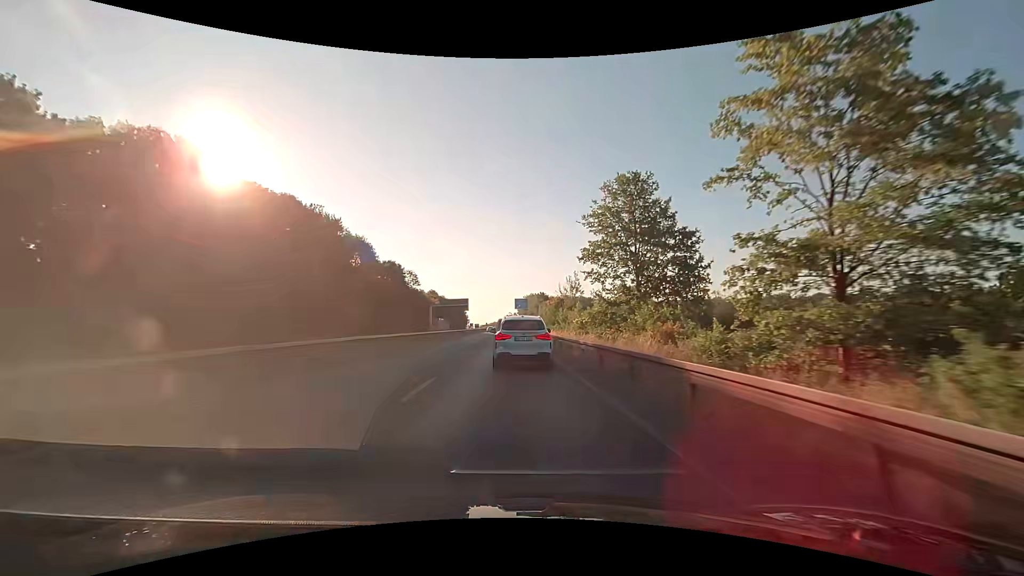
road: trunk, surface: asphalt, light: Day
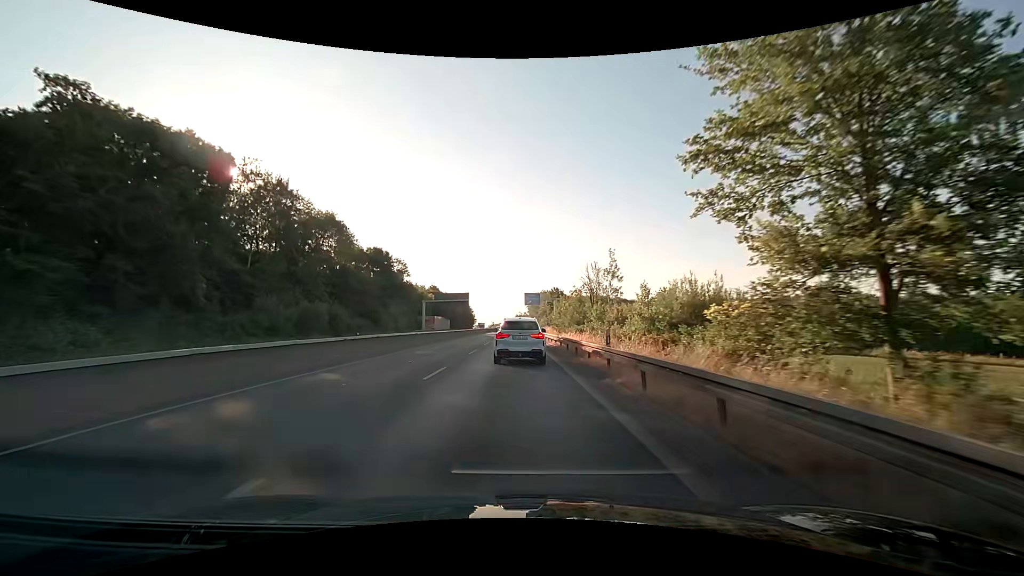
(-0.3, +21.7) m; -1°
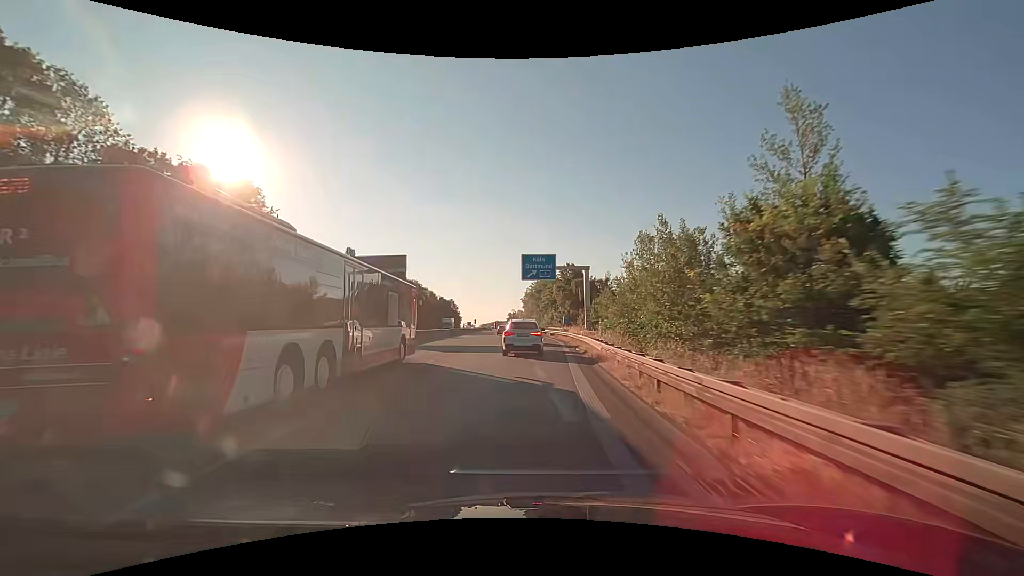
(-0.1, +56.6) m; +1°
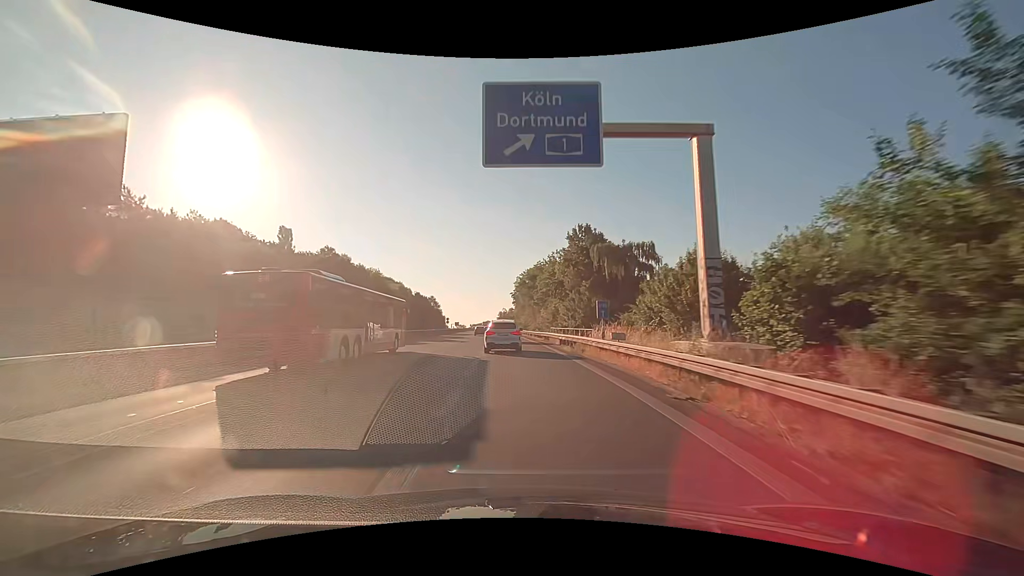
(+0.8, +35.7) m; +1°
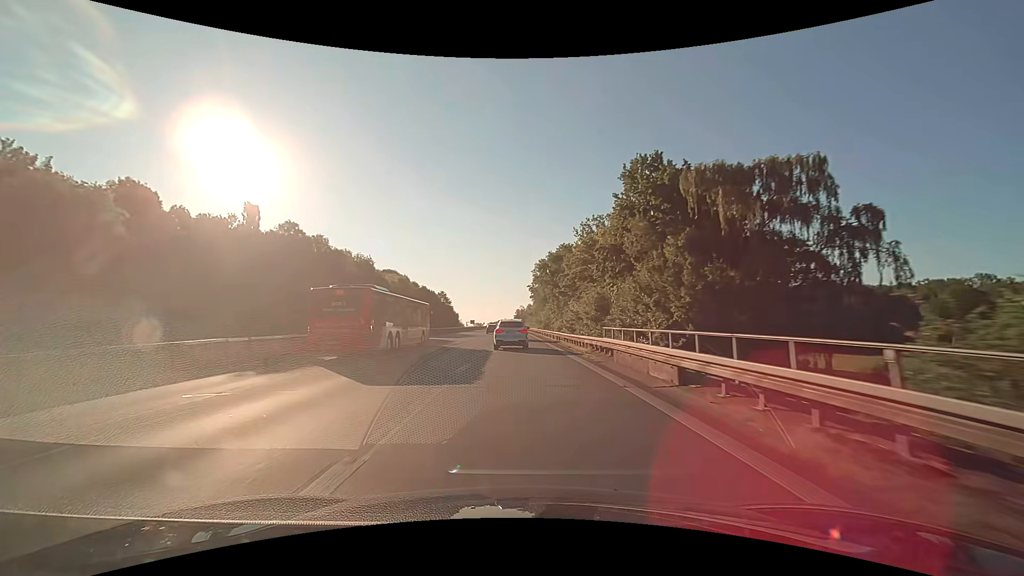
(-0.4, +23.7) m; -2°
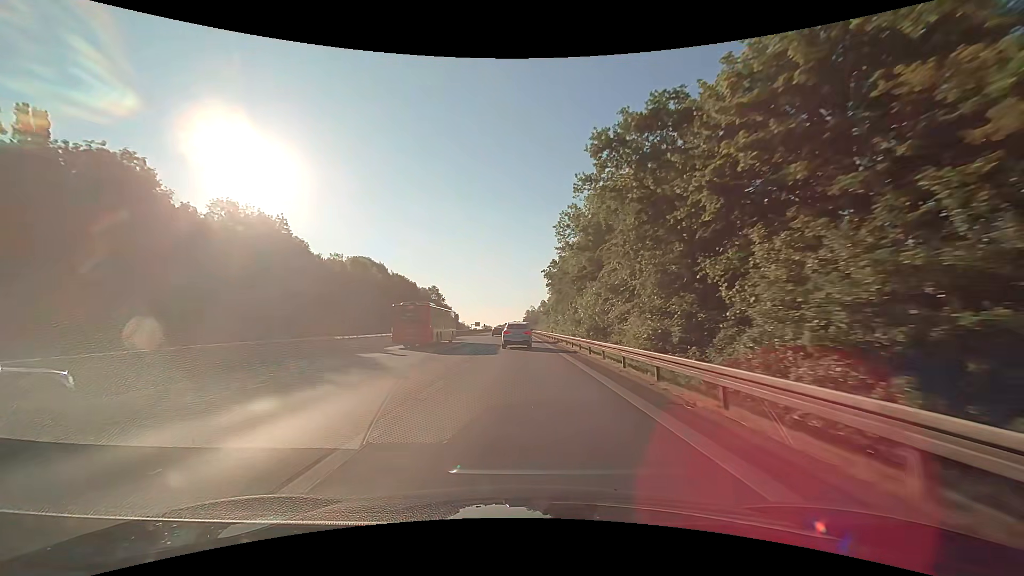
(-0.9, +46.9) m; -2°
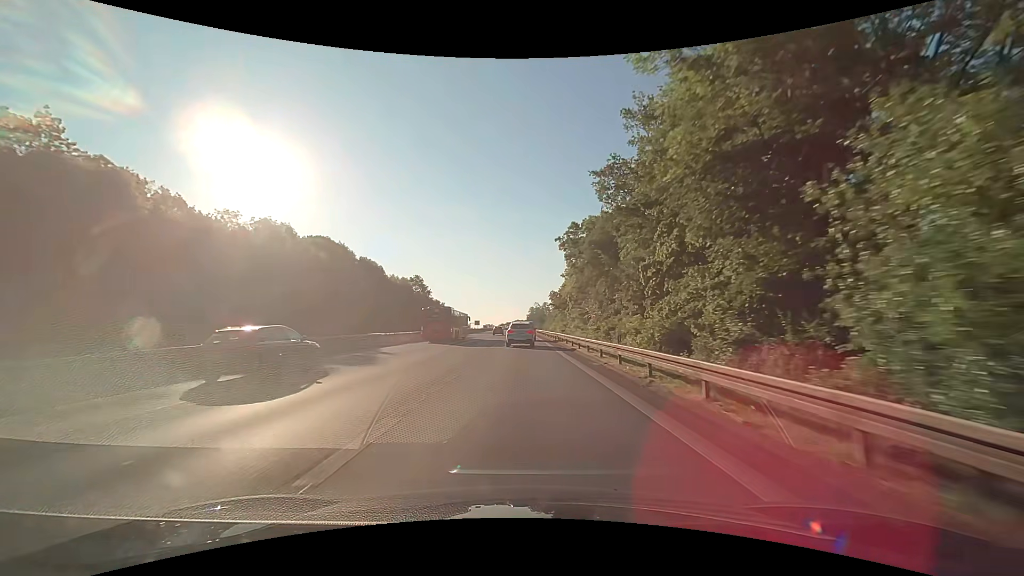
(-0.2, +35.7) m; 0°
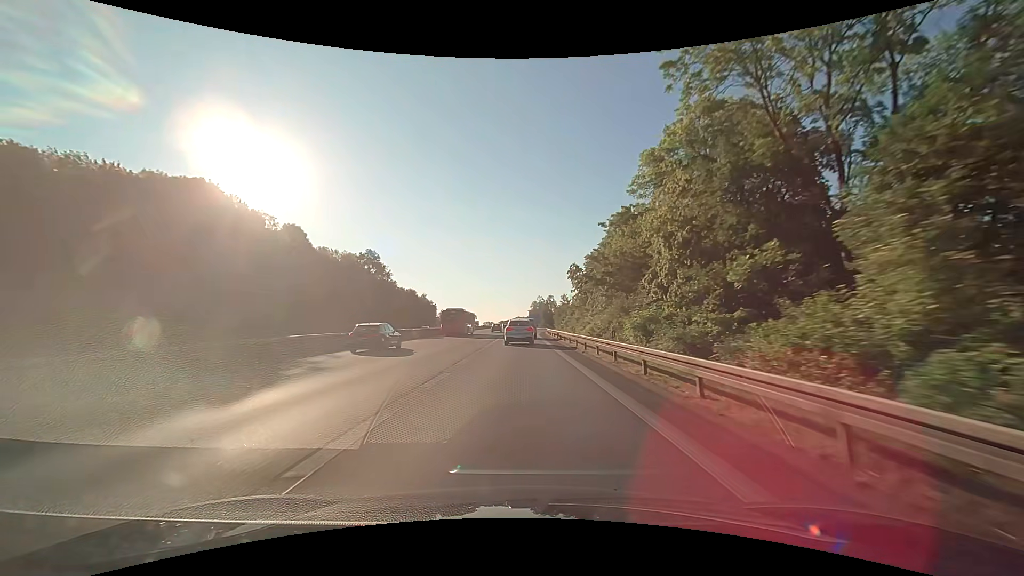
(-0.1, +48.2) m; 0°
(0, +10) (0, +20) (0, +30) (0, +40) (-1, +50) (-1, +60) (-1, +70) (0, +80) (0, +90) (+1, +100) m
